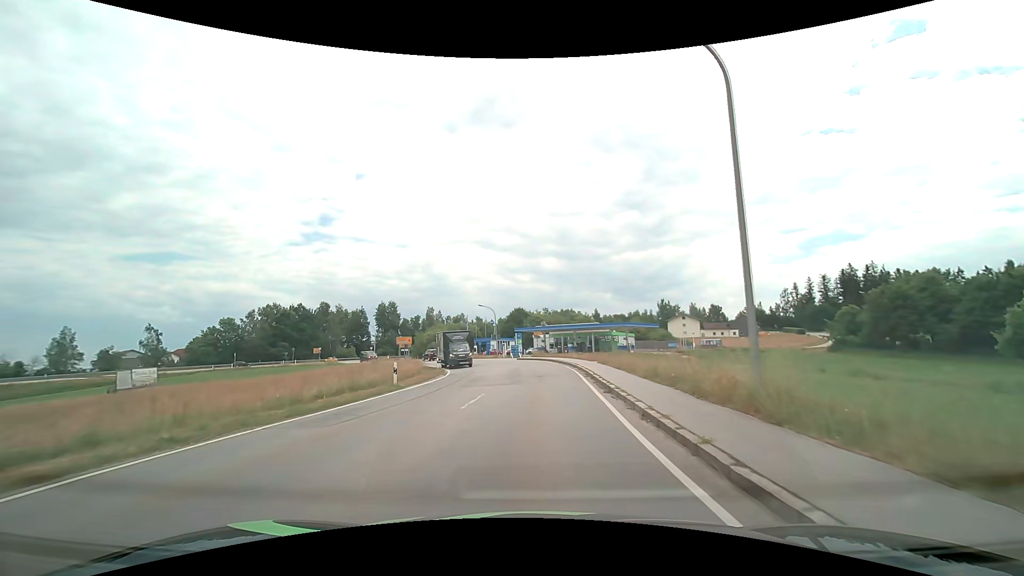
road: tertiary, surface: asphalt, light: Day
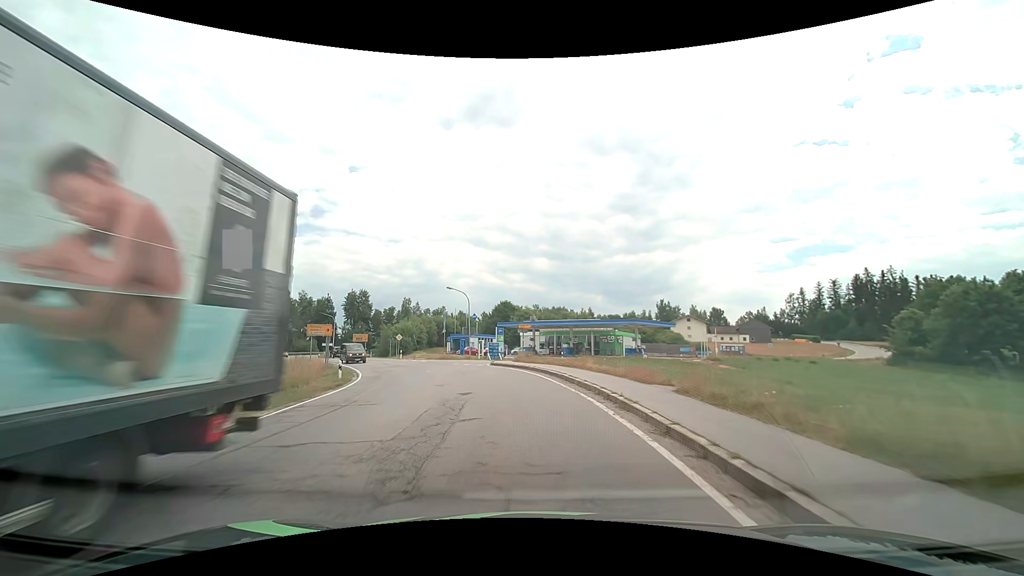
(+0.4, +19.4) m; +2°
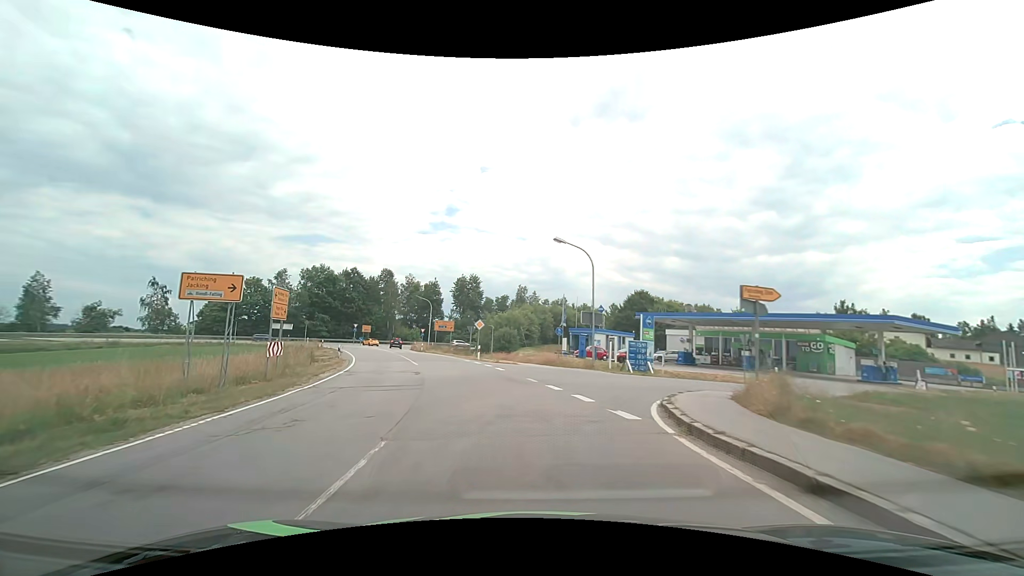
(-2.6, +24.8) m; -14°
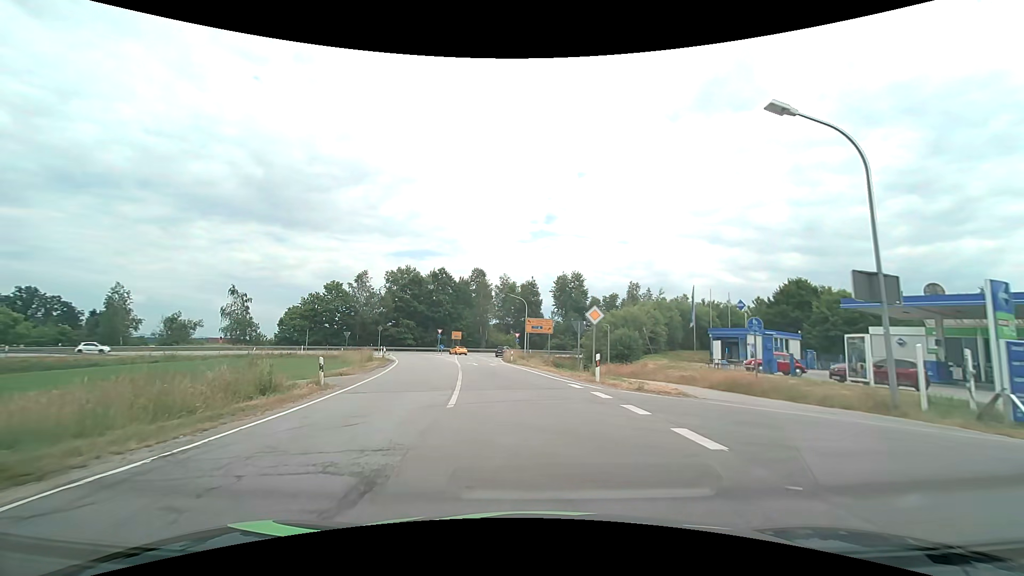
(-1.9, +17.1) m; -12°
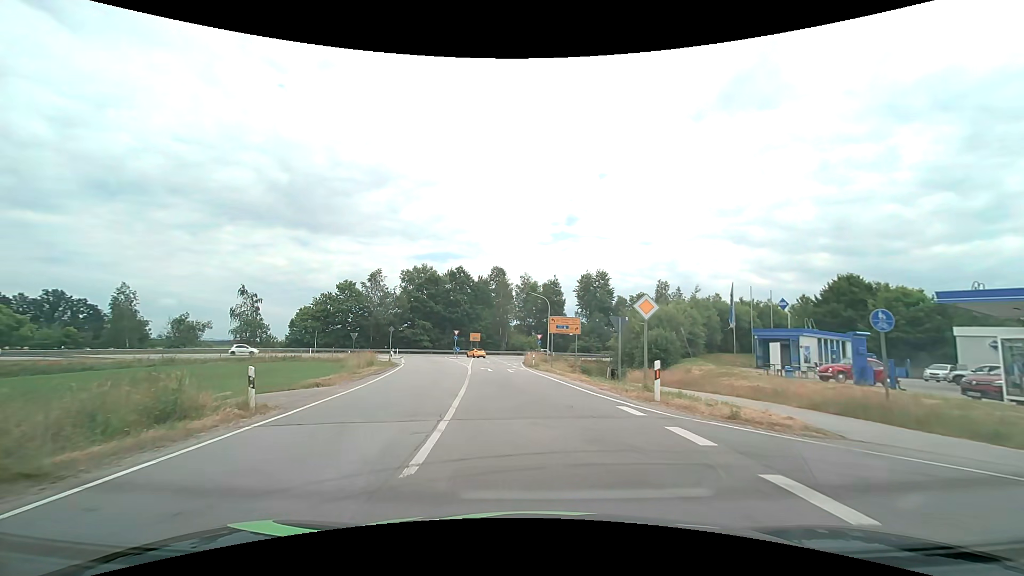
(-0.1, +5.4) m; -3°
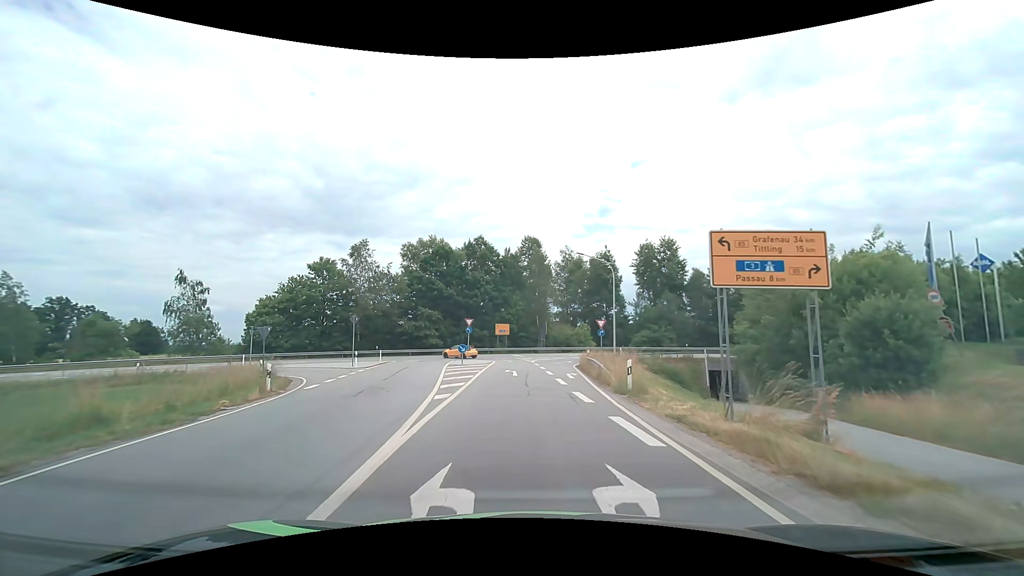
(-1.6, +26.1) m; -4°
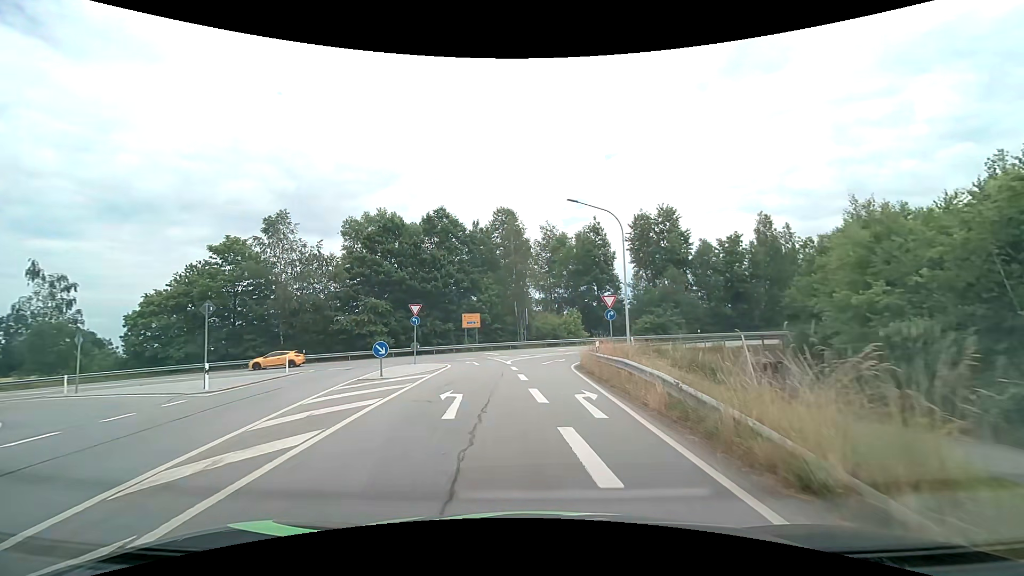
(+0.3, +14.5) m; +2°
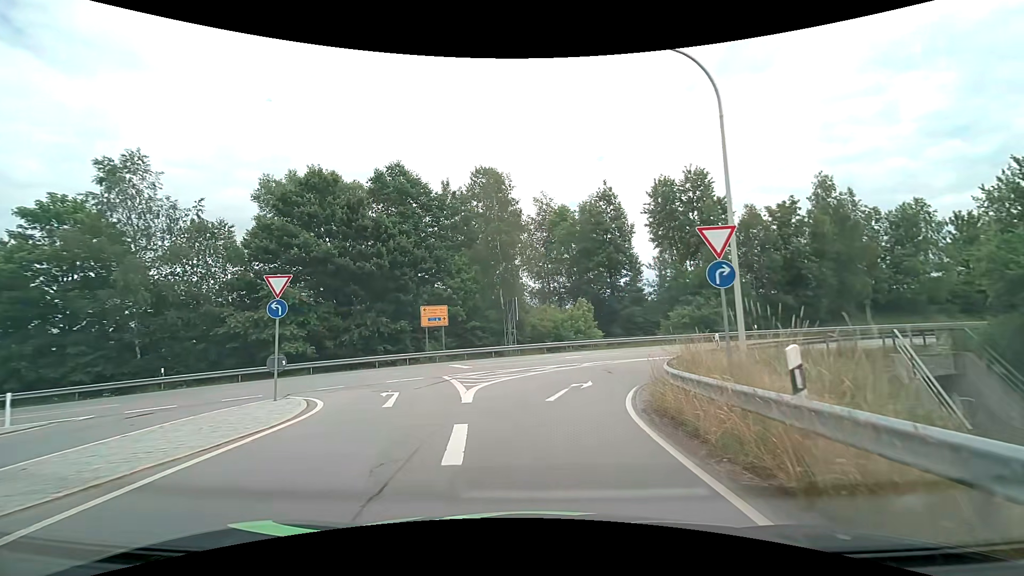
(0.0, +16.9) m; 0°
(0, +10) (+3, +20) (+10, +27) (+19, +31) (+28, +34) (+37, +38) (+47, +41) (+56, +45) (+65, +48) (+75, +52) m
